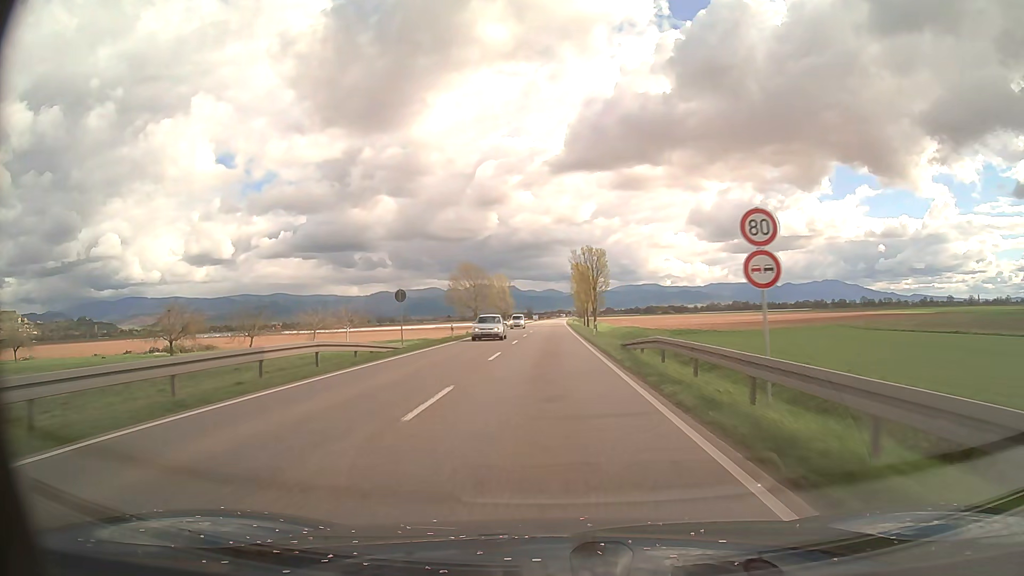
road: primary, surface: asphalt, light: Day
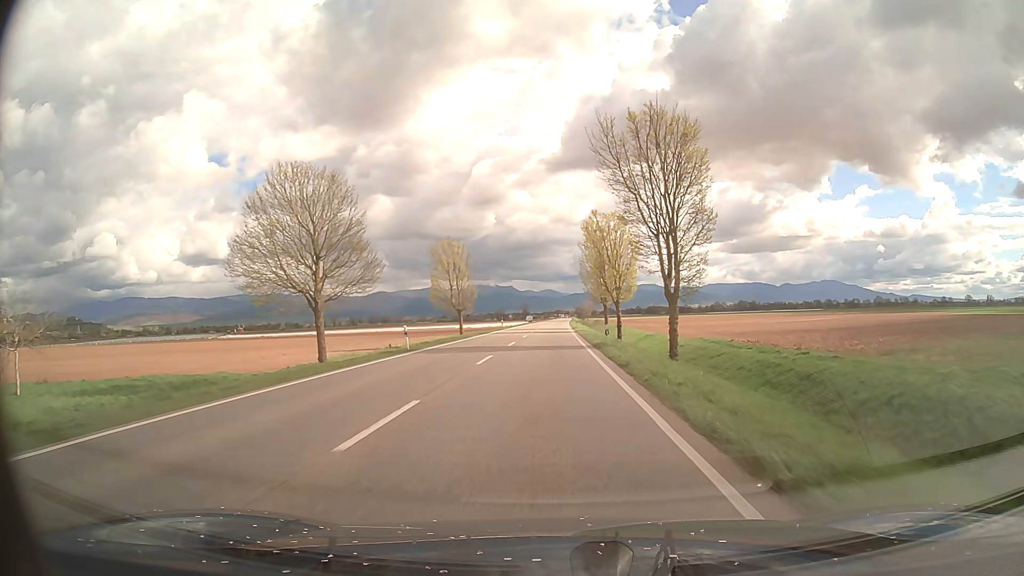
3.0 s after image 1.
(+0.2, +61.8) m; 0°
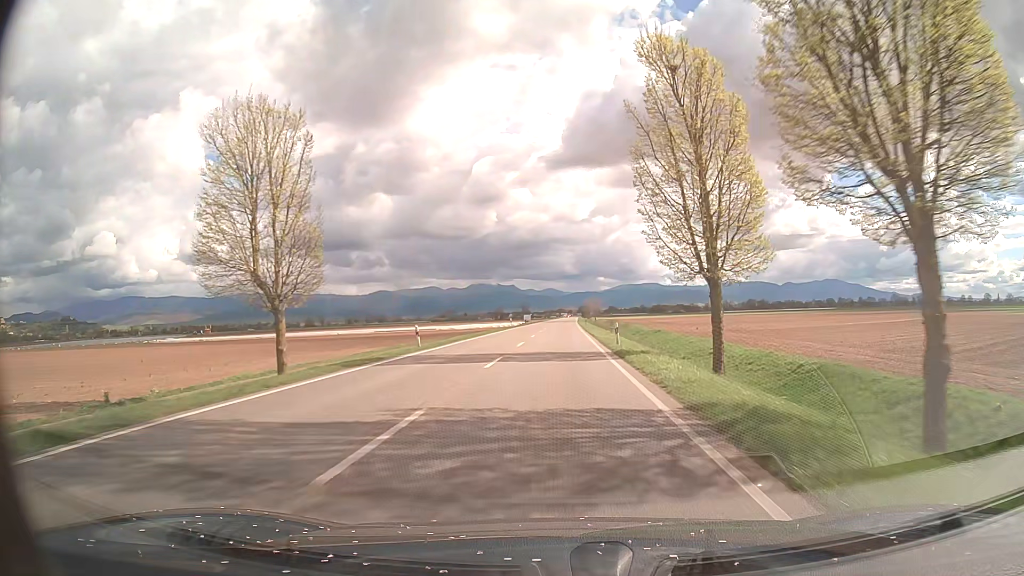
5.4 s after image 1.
(0.0, +49.4) m; 0°
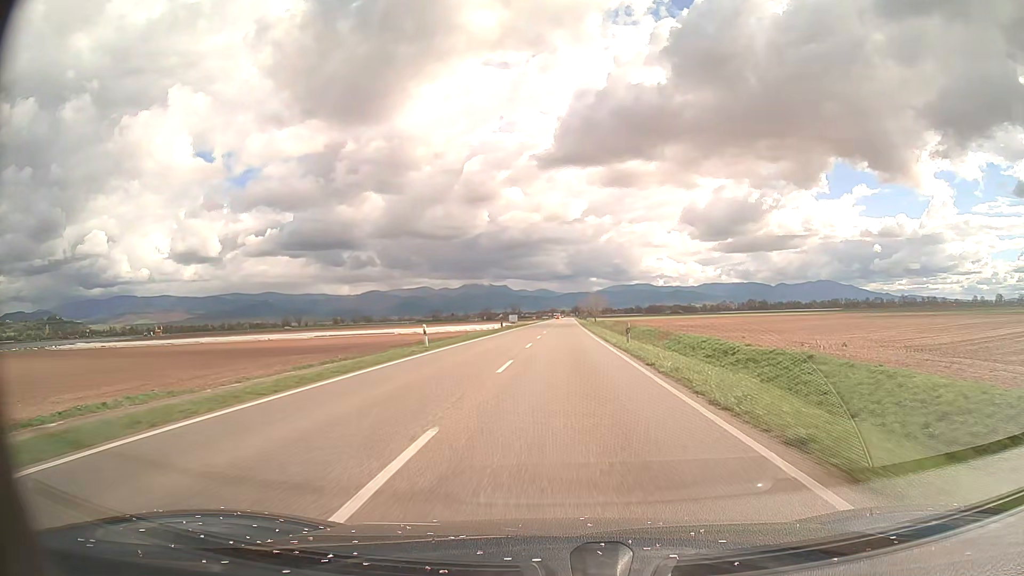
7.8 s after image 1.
(+0.1, +49.5) m; +1°
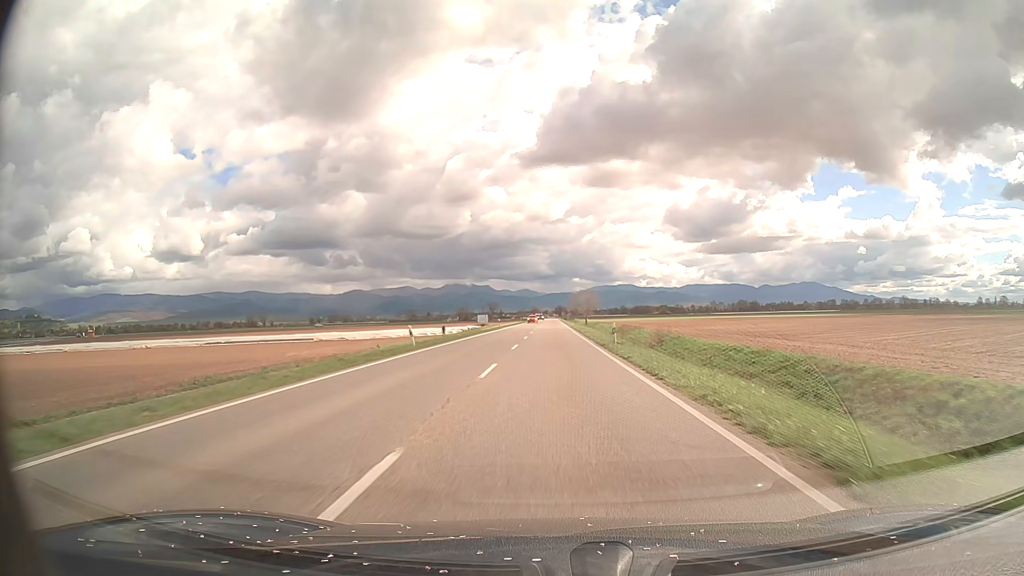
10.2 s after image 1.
(+0.6, +49.5) m; +1°
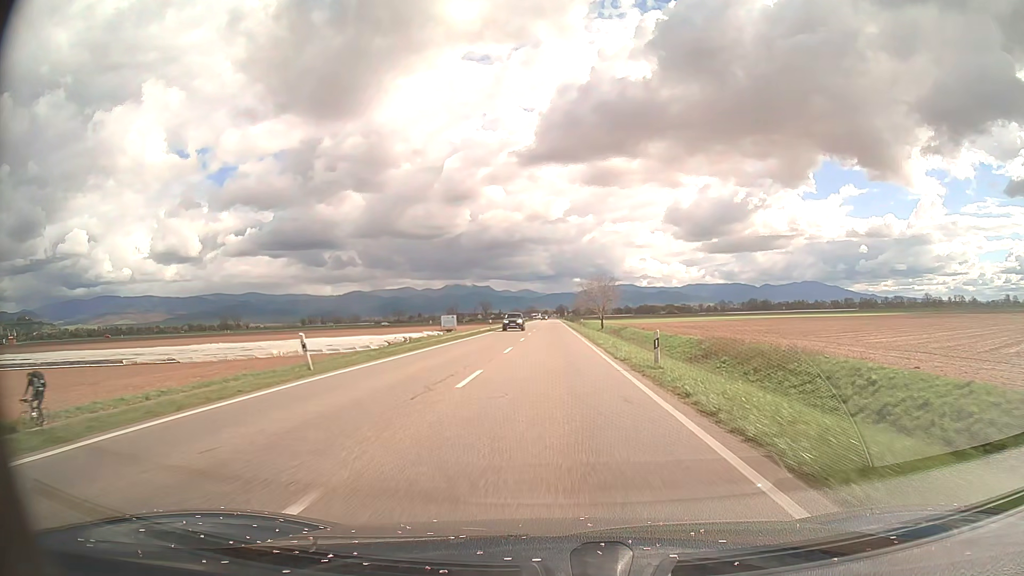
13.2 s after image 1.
(0.0, +61.9) m; 0°
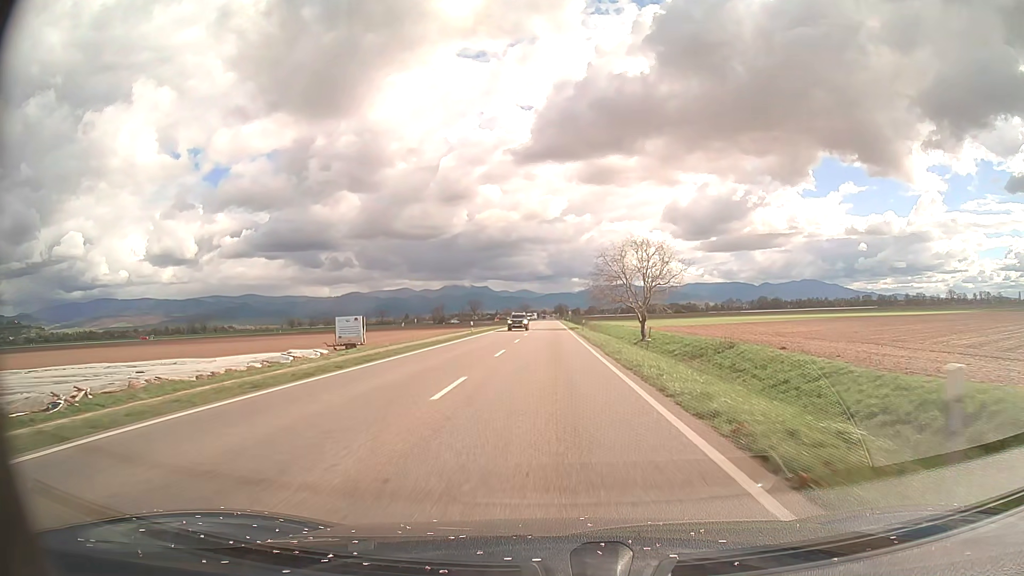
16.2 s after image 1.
(+0.1, +61.9) m; 0°
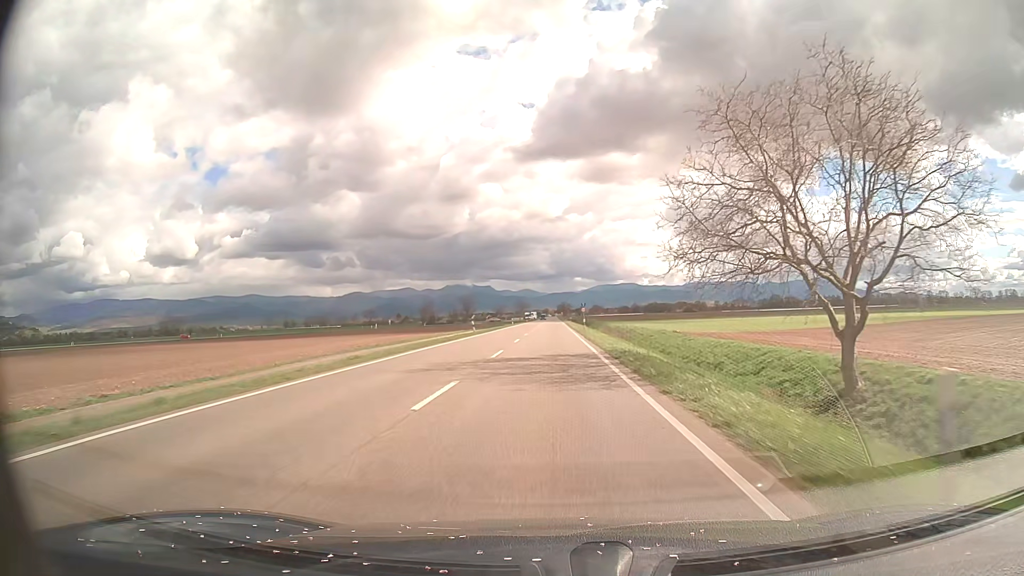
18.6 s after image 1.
(-0.1, +49.3) m; 0°
(0, +10) (0, +20) (0, +30) (0, +40) (0, +50) (0, +60) (0, +70) (0, +80) (0, +90) (0, +100) m
